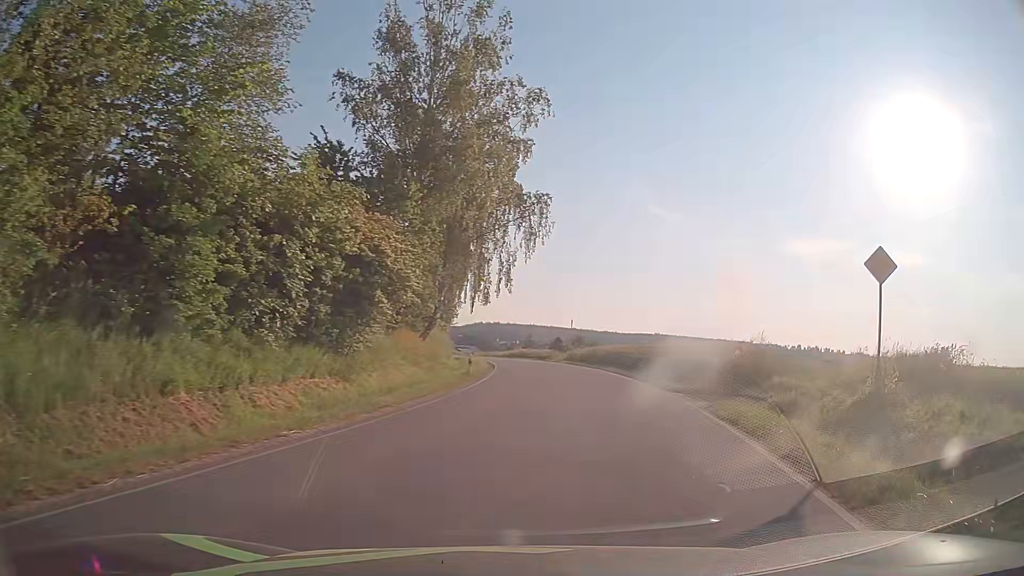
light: Day
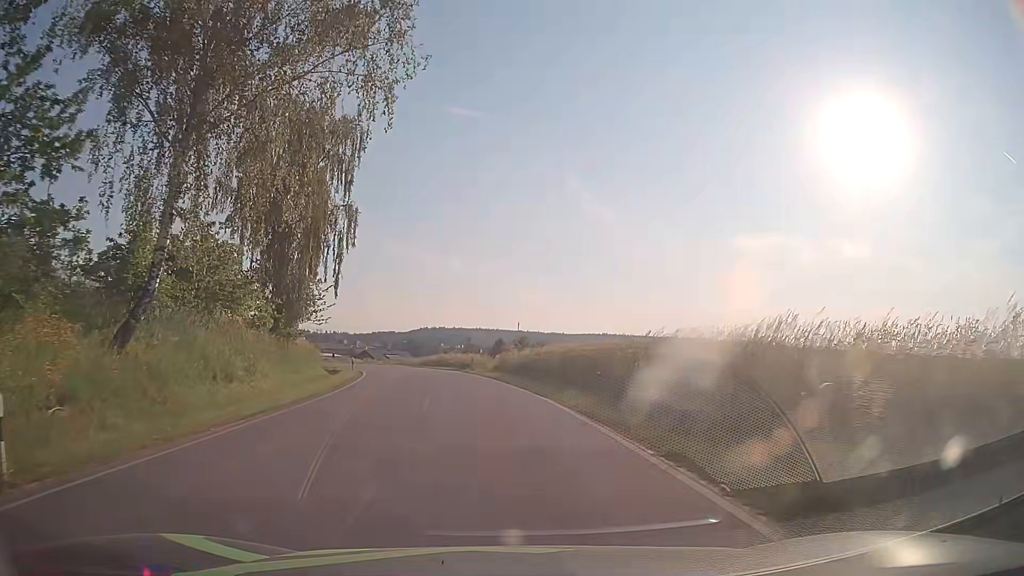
(+3.7, +24.0) m; +6°
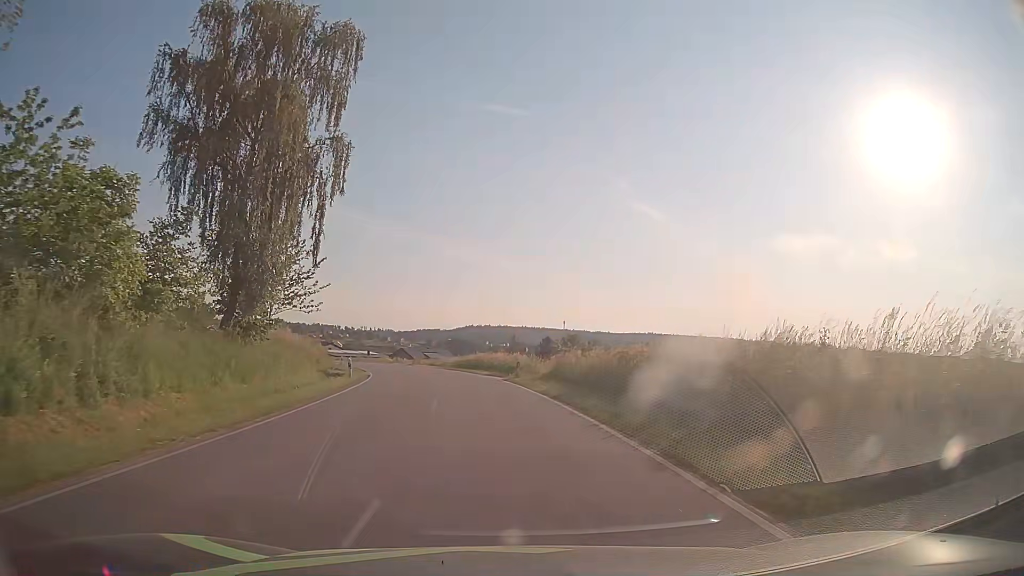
(-0.5, +12.6) m; -4°
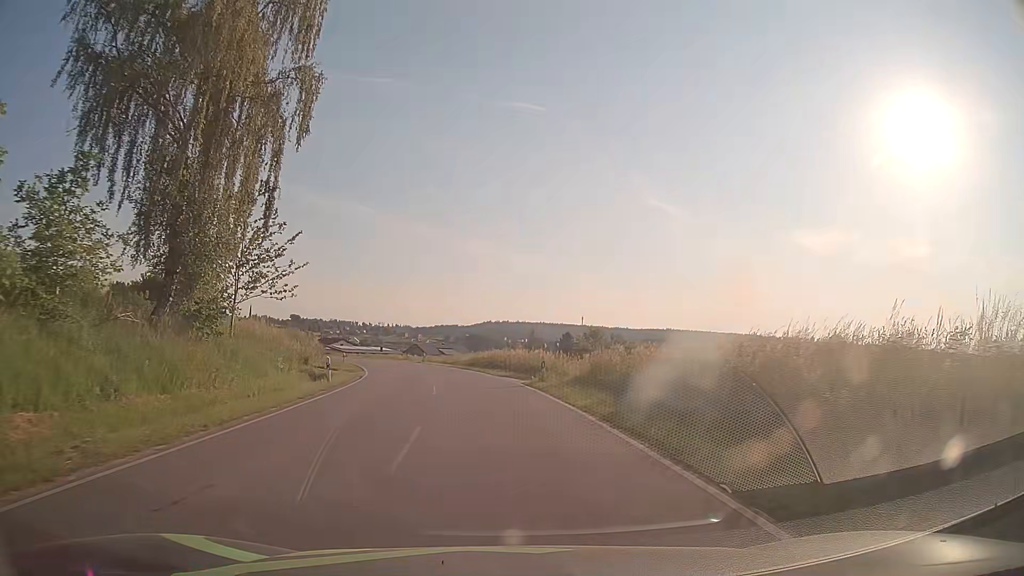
(0.0, +6.9) m; -1°
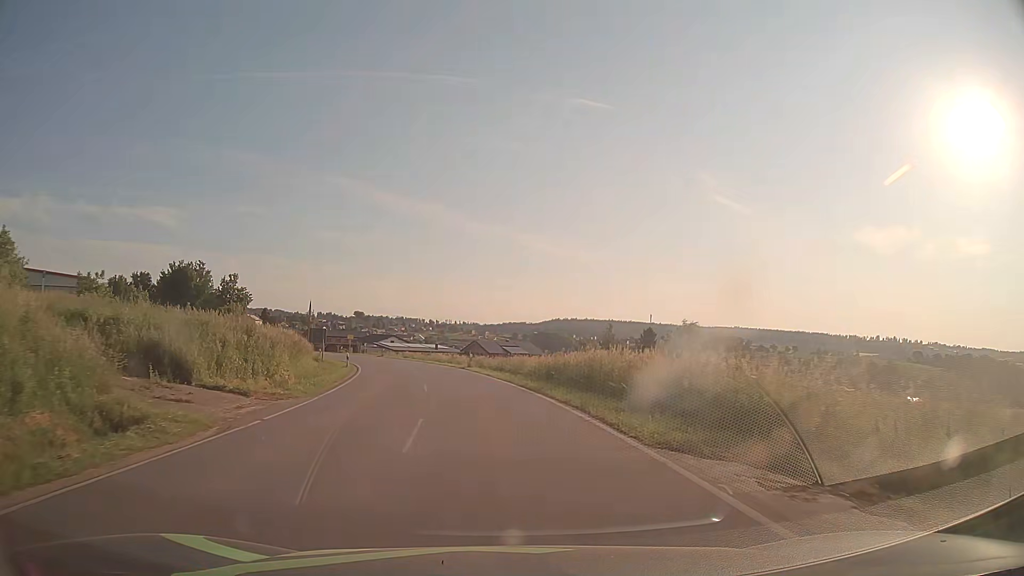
(-1.3, +22.7) m; -6°
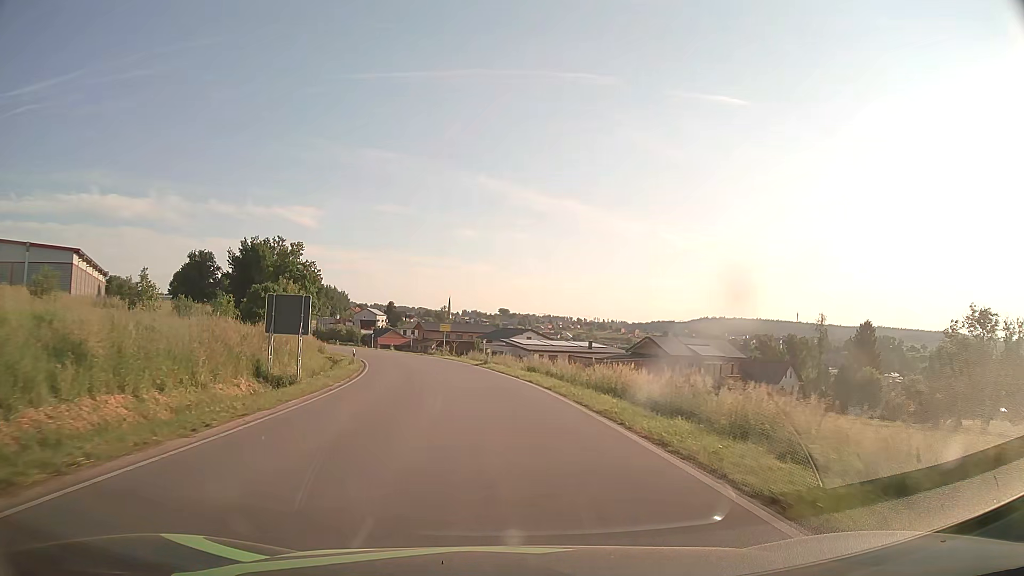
(-4.8, +43.2) m; -12°
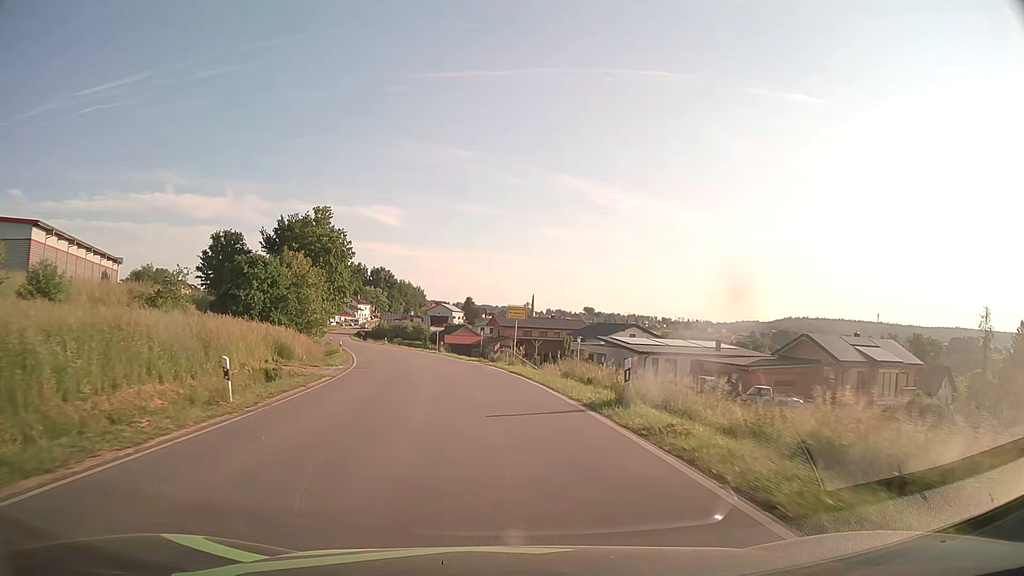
(-1.6, +26.5) m; -7°
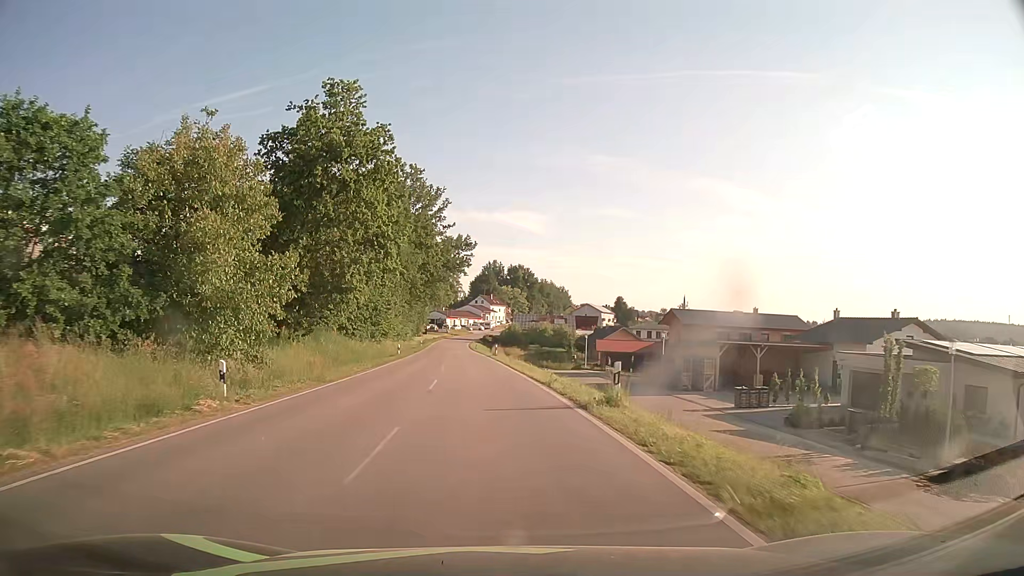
(-4.0, +39.6) m; -12°
(0, +10) (-1, +20) (-1, +30) (-2, +40) (-3, +50) (-4, +60) (-5, +70) (-6, +80) (-6, +90) (-7, +100) m
